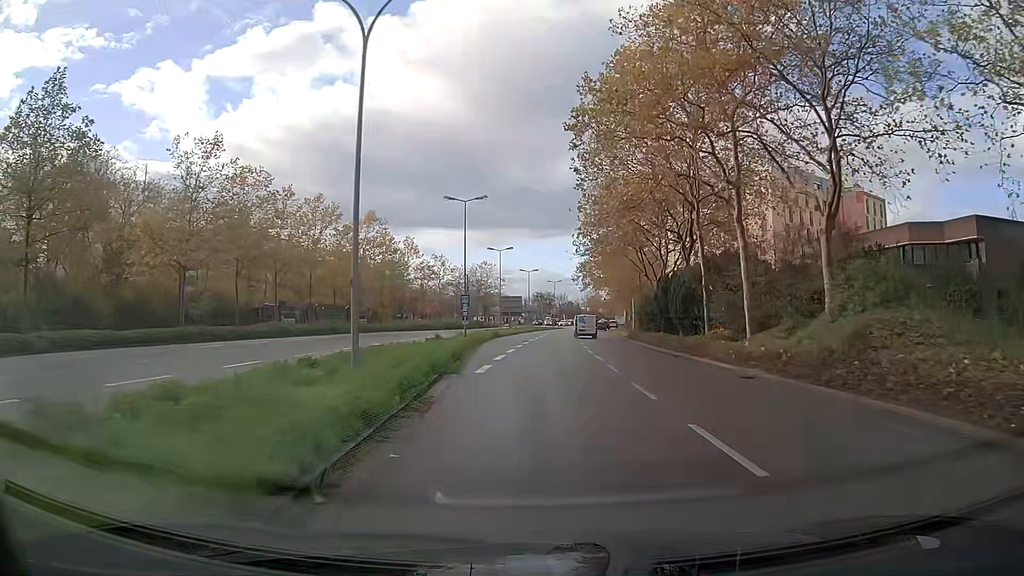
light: Day
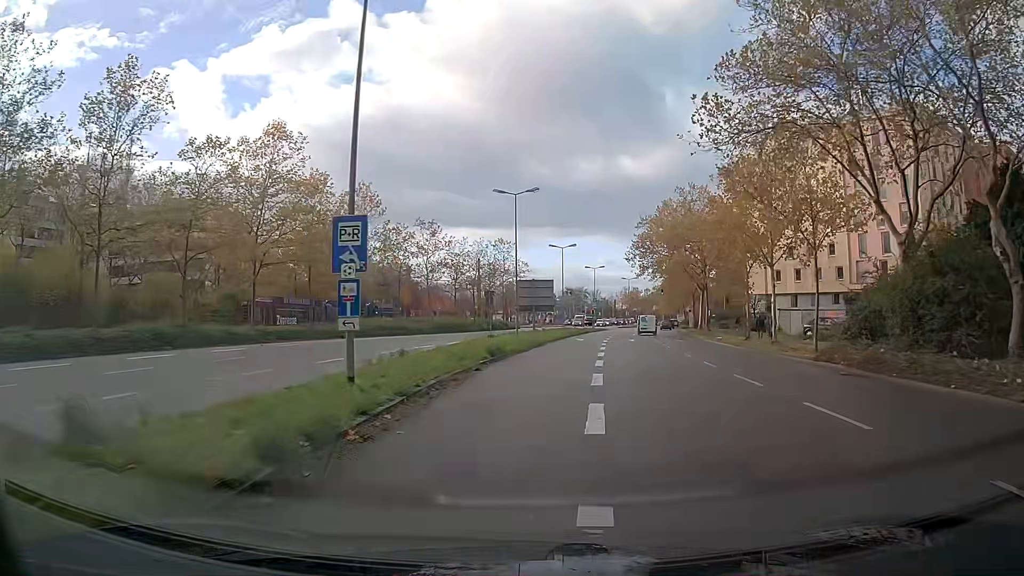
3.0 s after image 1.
(-0.8, +33.3) m; -2°
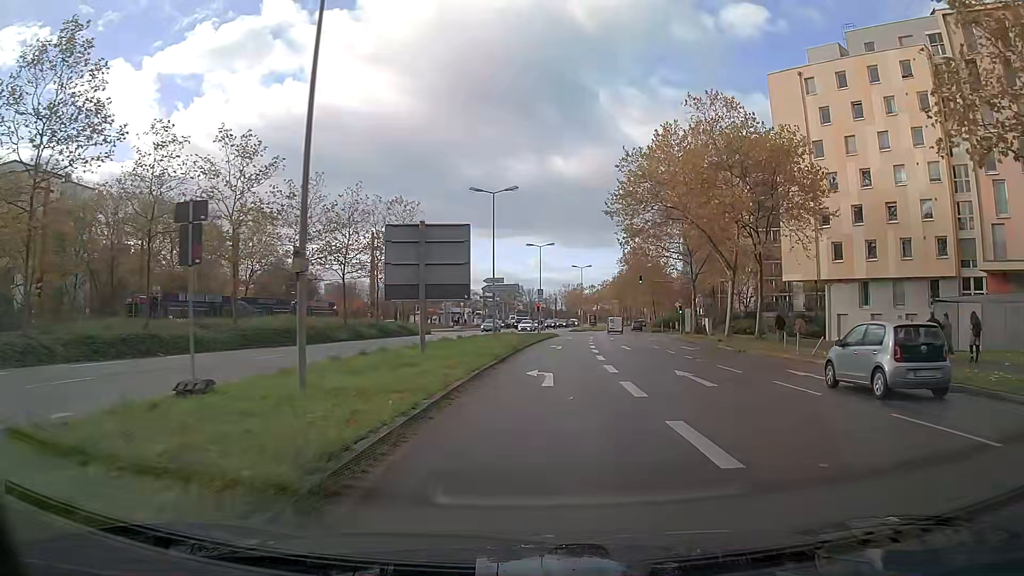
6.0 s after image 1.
(+1.6, +31.5) m; +6°
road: secondary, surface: asphalt
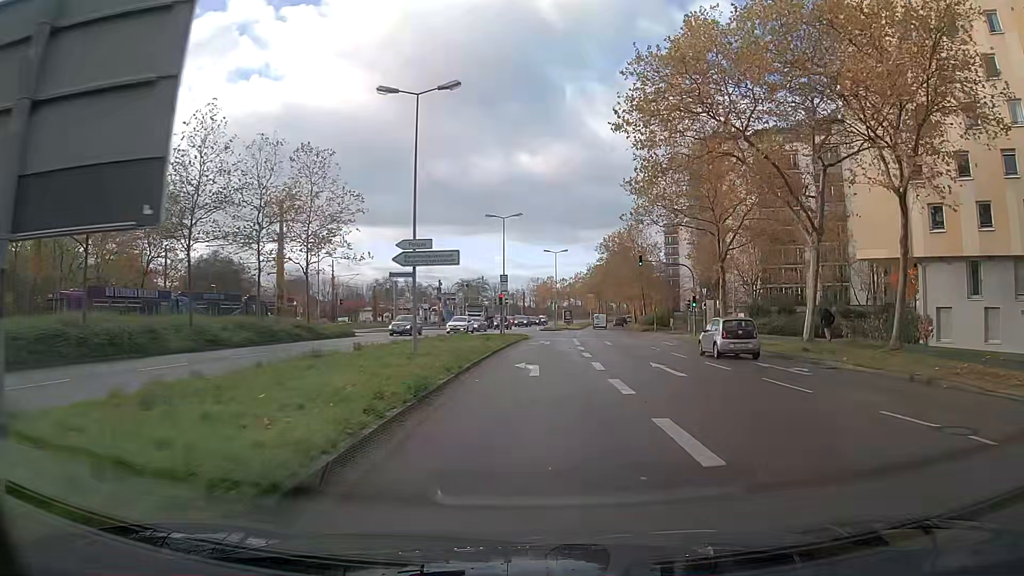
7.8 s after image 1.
(+0.4, +18.0) m; +2°
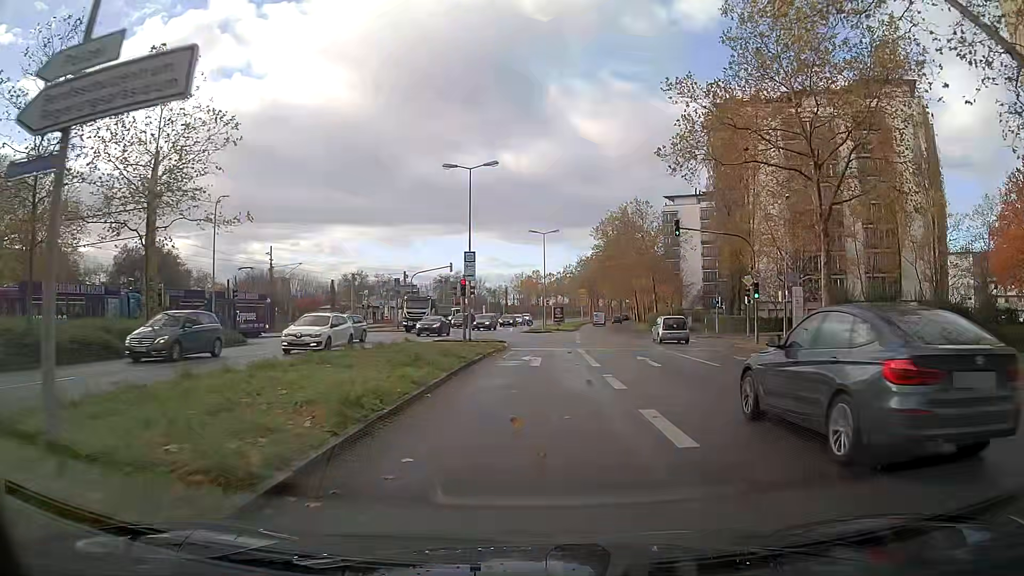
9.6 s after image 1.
(+0.1, +17.1) m; +1°
(0, +10) (0, +20) (+1, +30) (-1, +40) (-7, +48) (-16, +52) (-26, +53) (-36, +53) (-46, +53) (-56, +53) m
